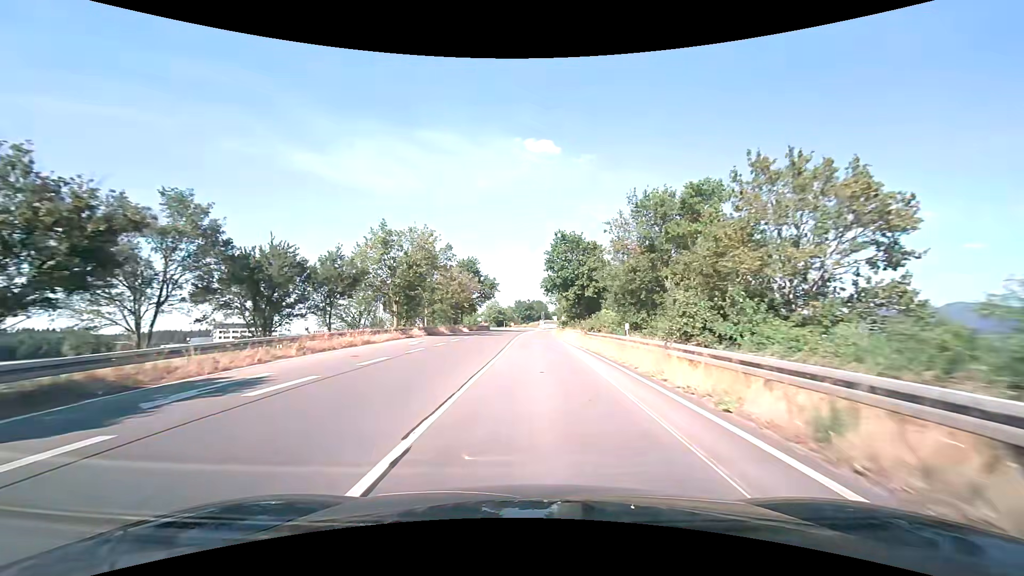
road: primary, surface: asphalt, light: Day
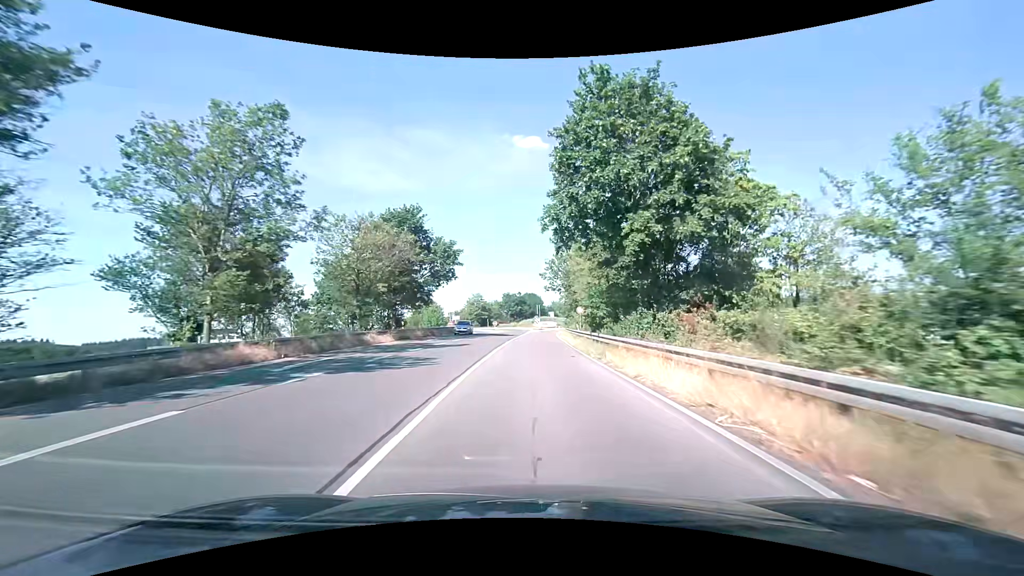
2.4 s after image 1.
(+0.4, +34.2) m; +1°
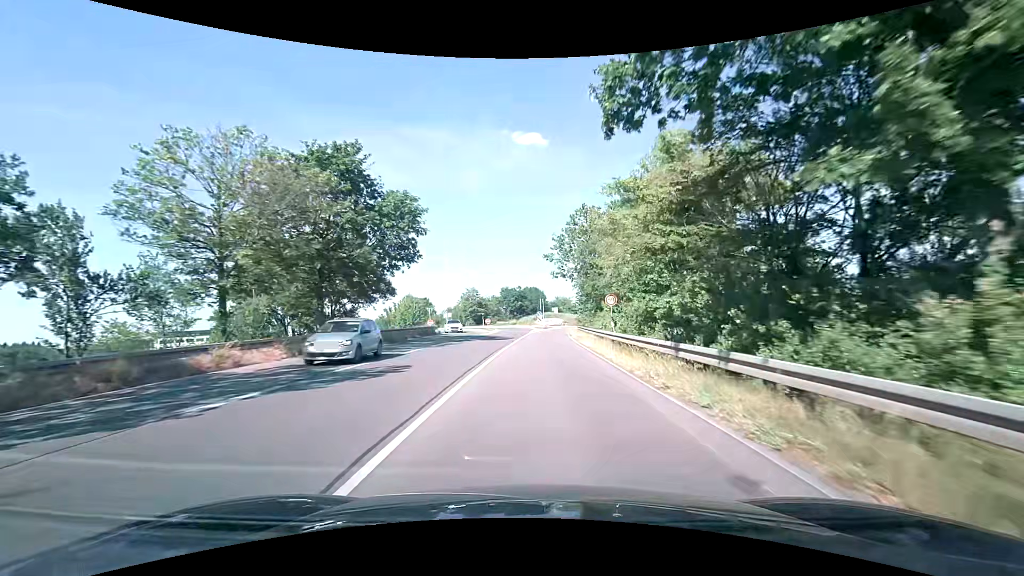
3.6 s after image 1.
(-0.1, +15.0) m; -1°
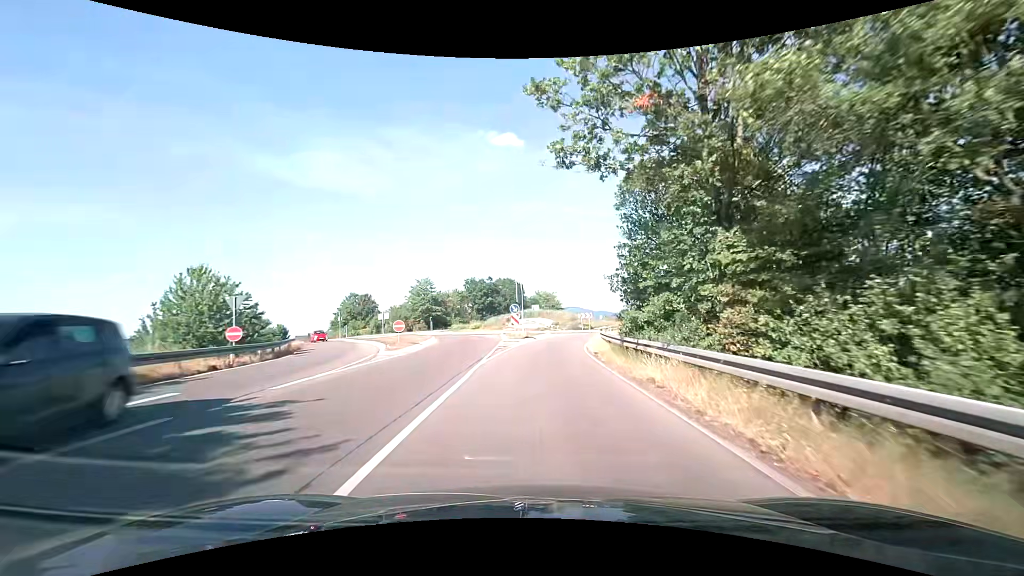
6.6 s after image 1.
(+0.7, +32.7) m; +2°
(0, +10) (0, +20) (+1, +30) (+4, +40) (+9, +48) (+16, +56) (+20, +65) (+19, +75) (+15, +84) (+12, +93) m
